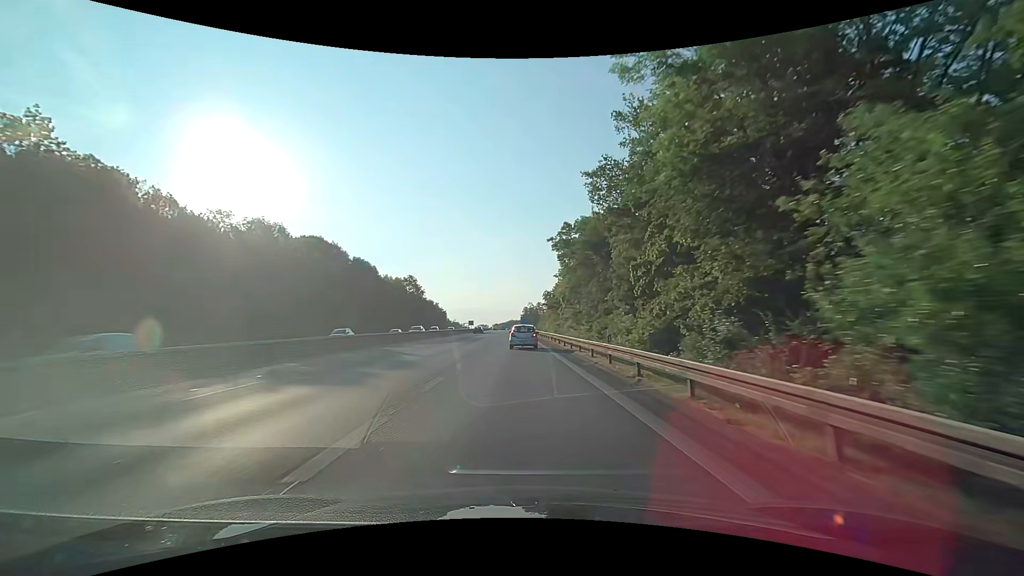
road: trunk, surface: asphalt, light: Day
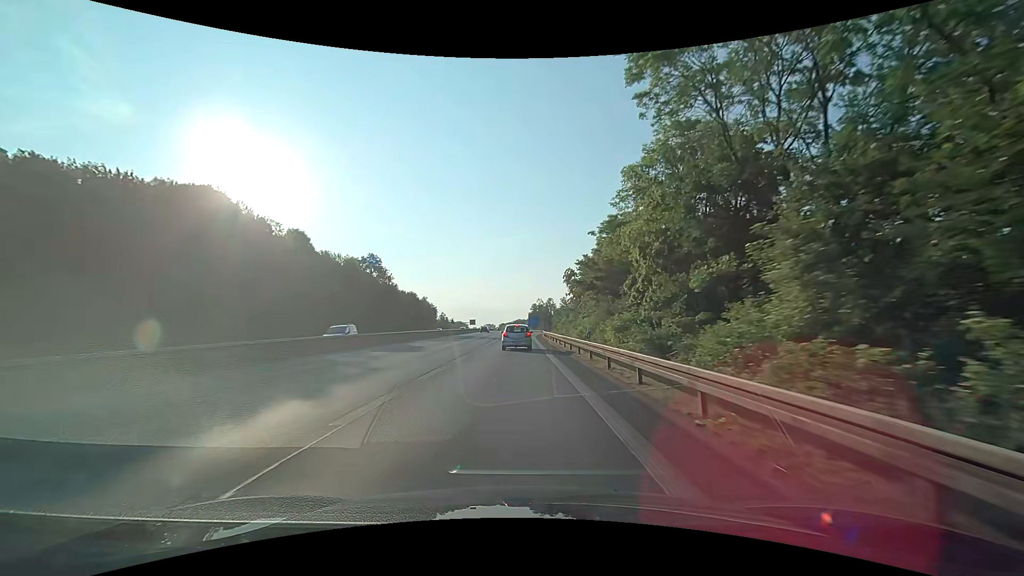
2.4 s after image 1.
(+0.1, +45.9) m; 0°
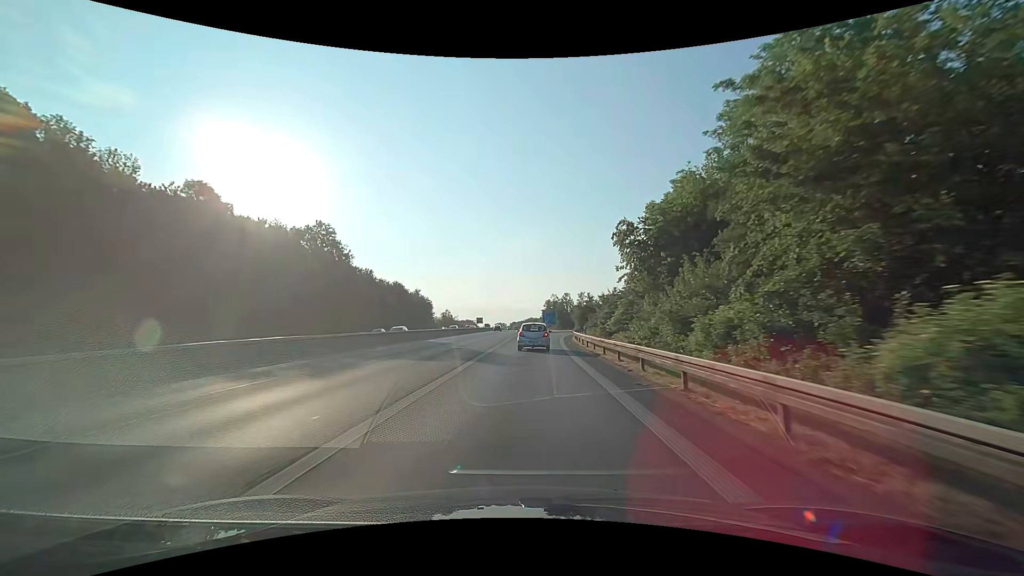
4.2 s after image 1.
(-0.4, +33.3) m; -2°
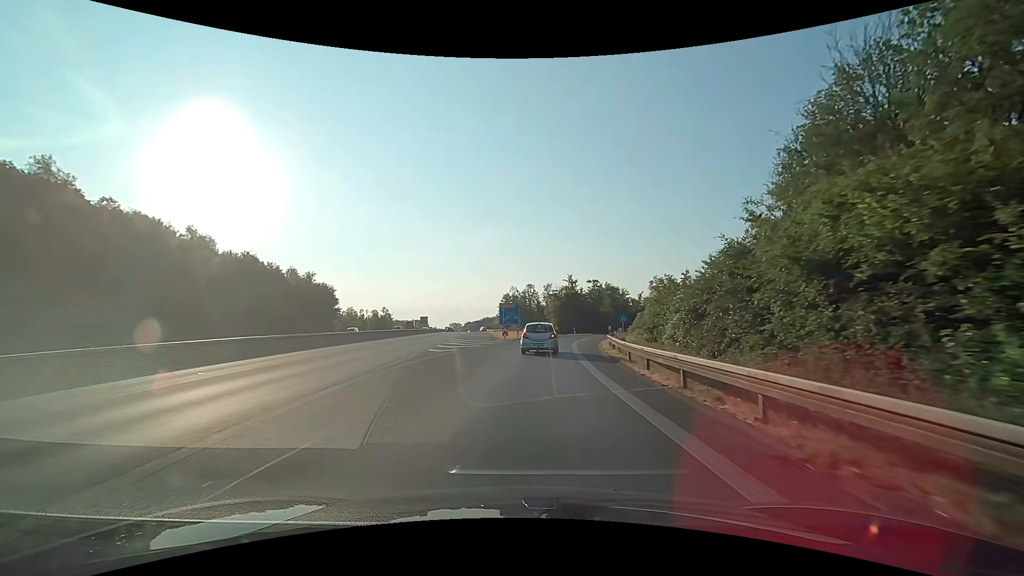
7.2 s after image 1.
(+2.0, +51.2) m; +5°
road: motorway_link
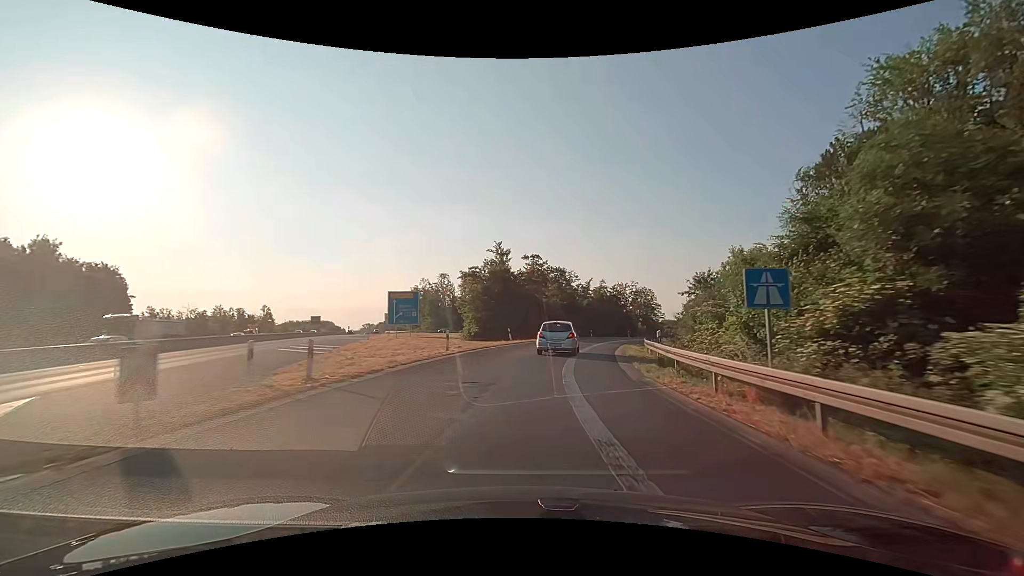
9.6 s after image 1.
(+2.3, +37.0) m; +9°
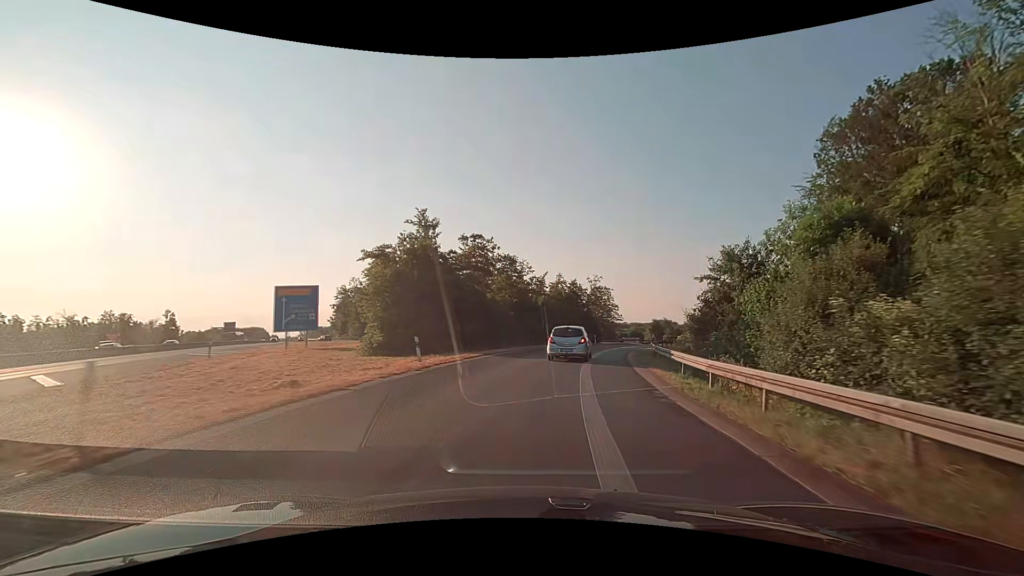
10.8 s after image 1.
(+0.9, +17.5) m; +6°
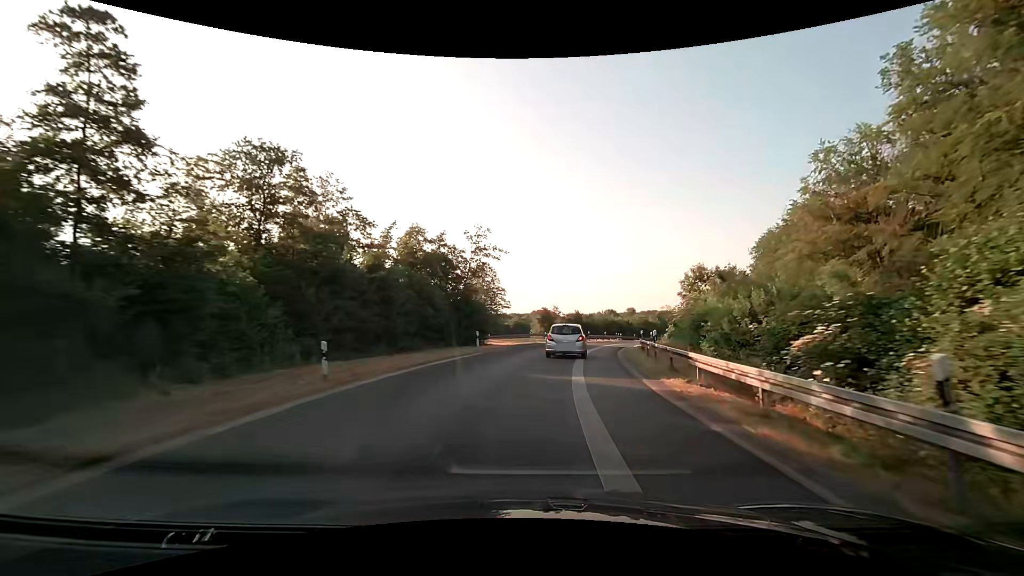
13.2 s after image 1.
(+4.2, +33.3) m; +14°
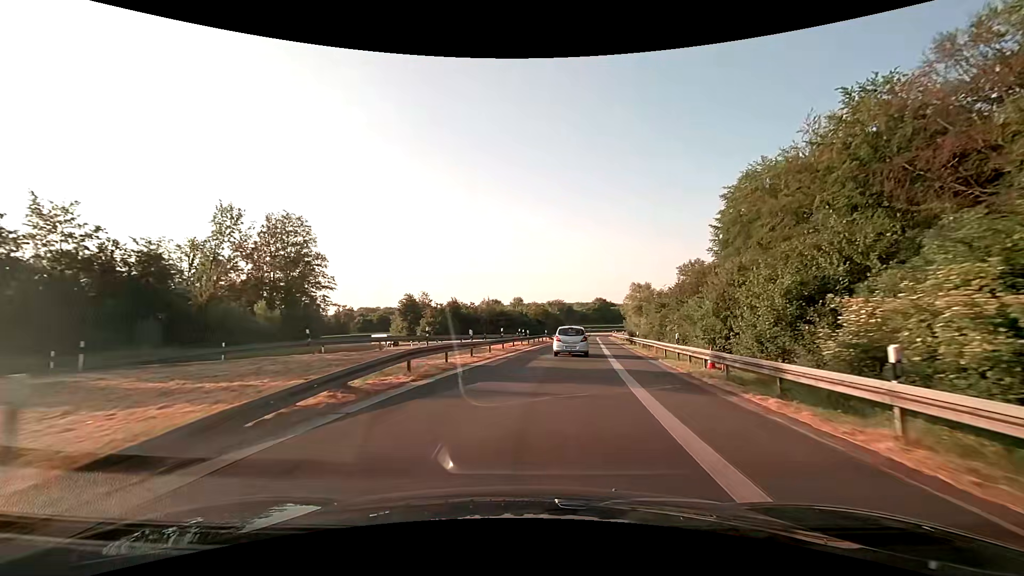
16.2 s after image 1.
(+5.1, +42.5) m; +13°
